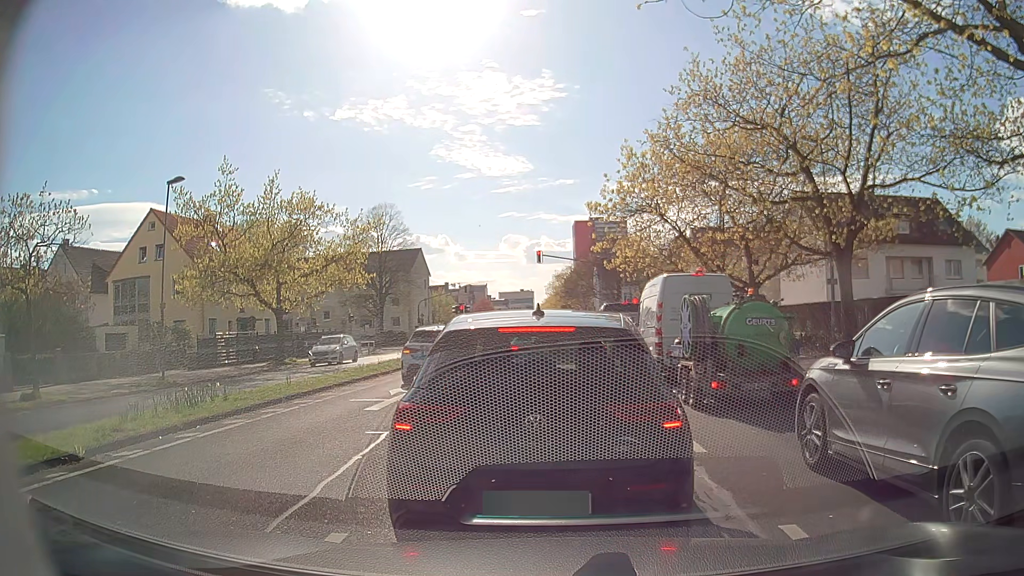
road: secondary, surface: asphalt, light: Day
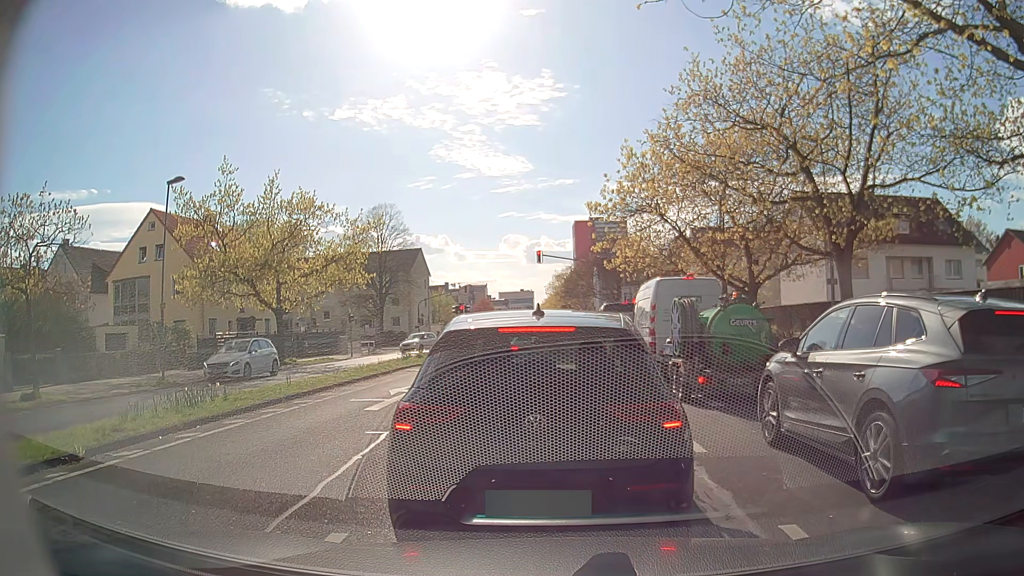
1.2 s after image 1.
(0.0, 0.0) m; 0°
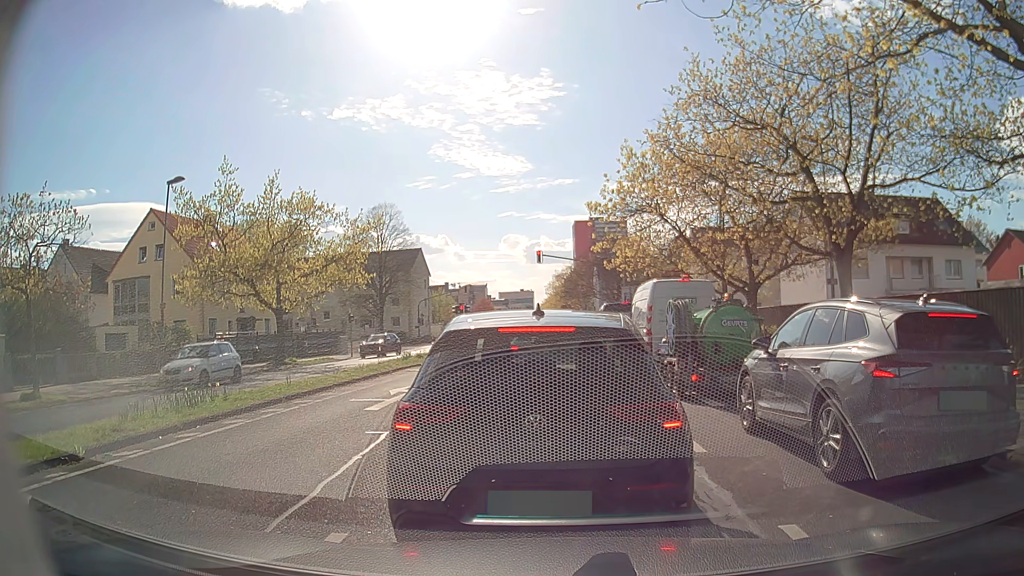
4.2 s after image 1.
(0.0, 0.0) m; 0°
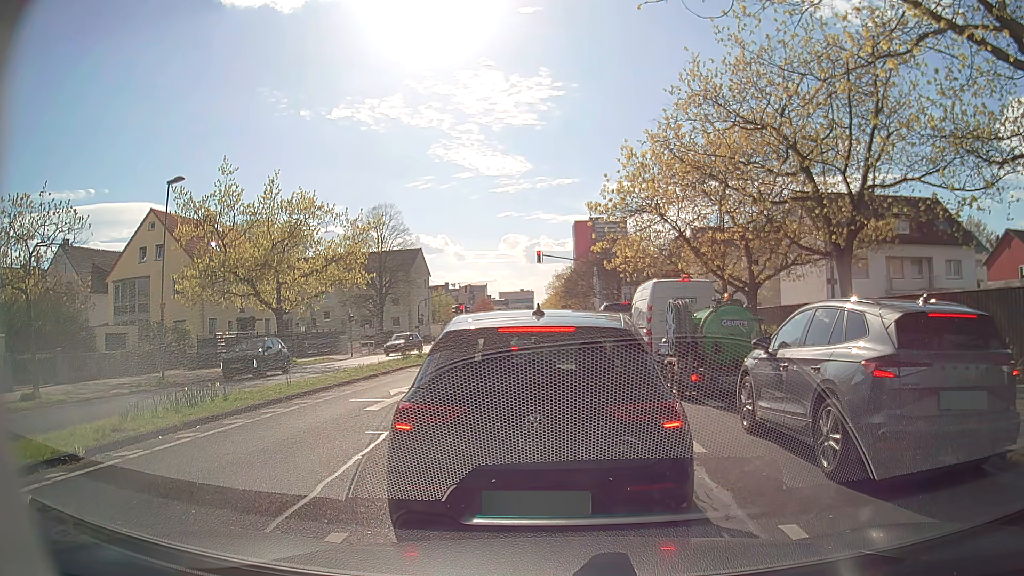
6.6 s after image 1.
(0.0, 0.0) m; 0°
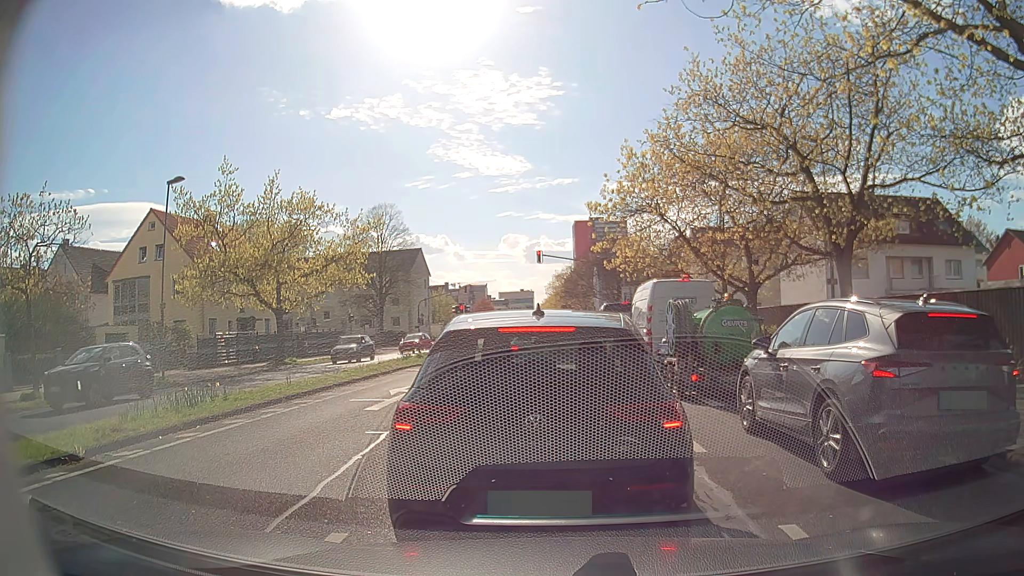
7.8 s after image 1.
(0.0, 0.0) m; 0°
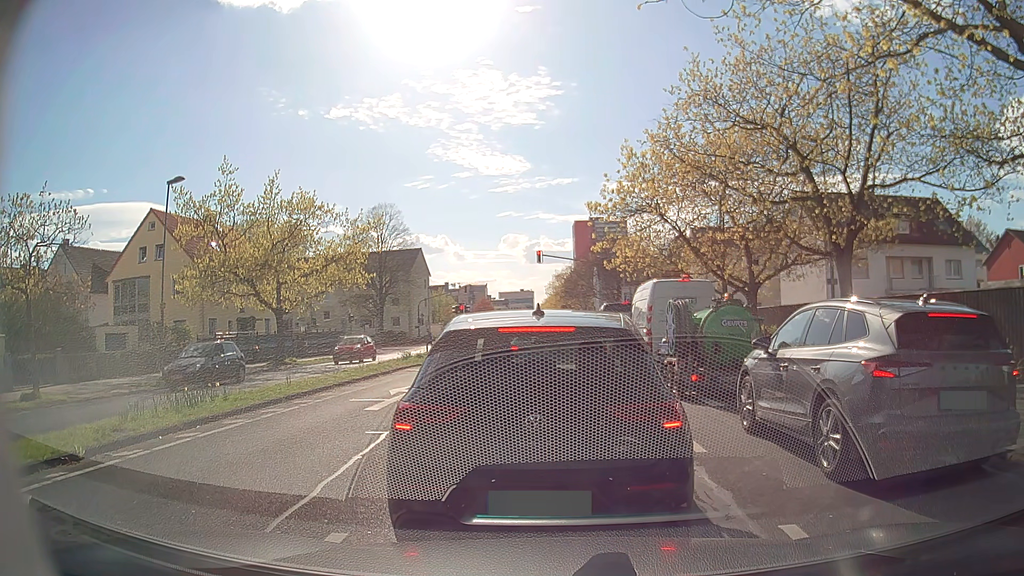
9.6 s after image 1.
(0.0, 0.0) m; 0°
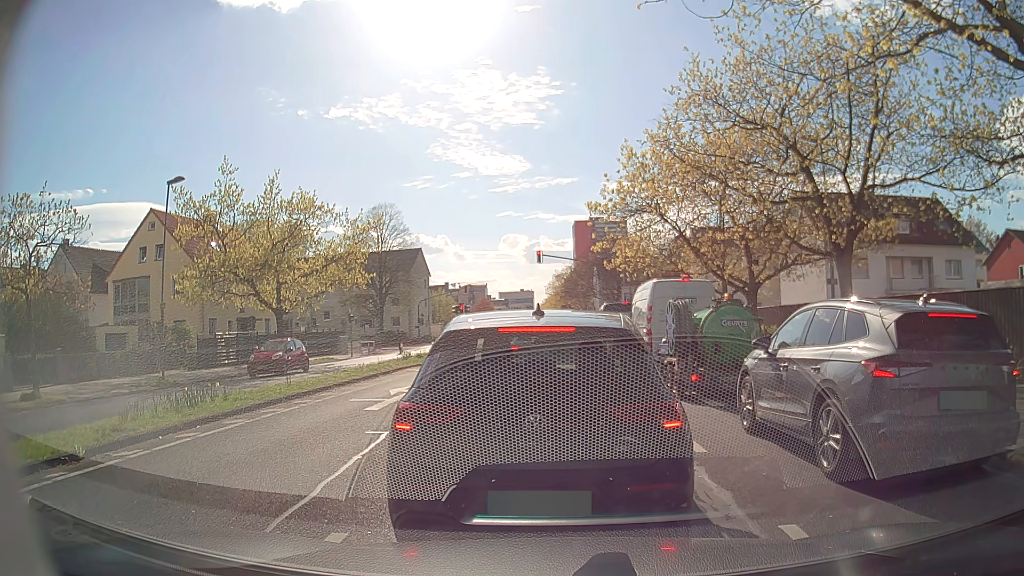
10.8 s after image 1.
(0.0, 0.0) m; 0°
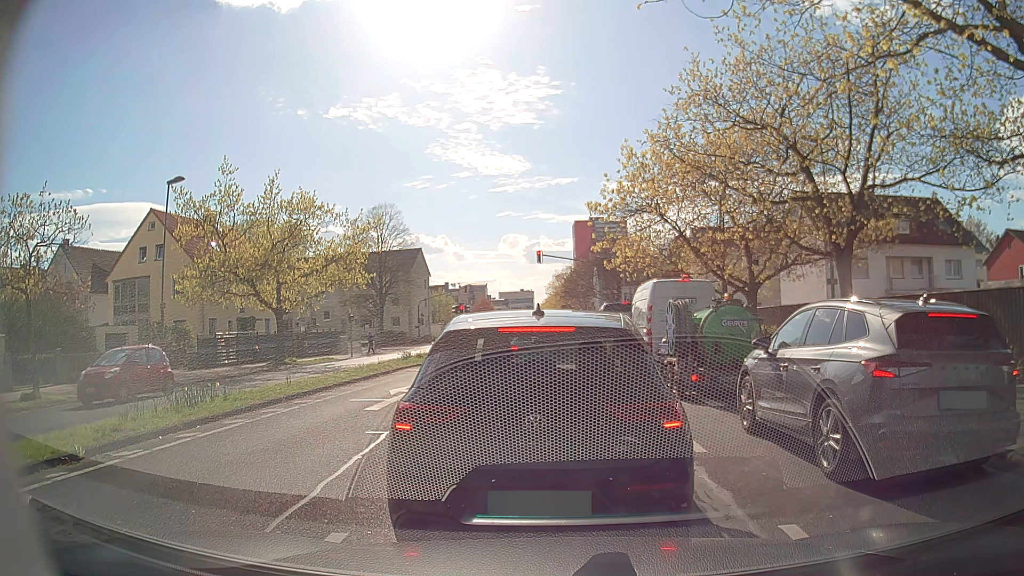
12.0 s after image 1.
(0.0, 0.0) m; 0°
